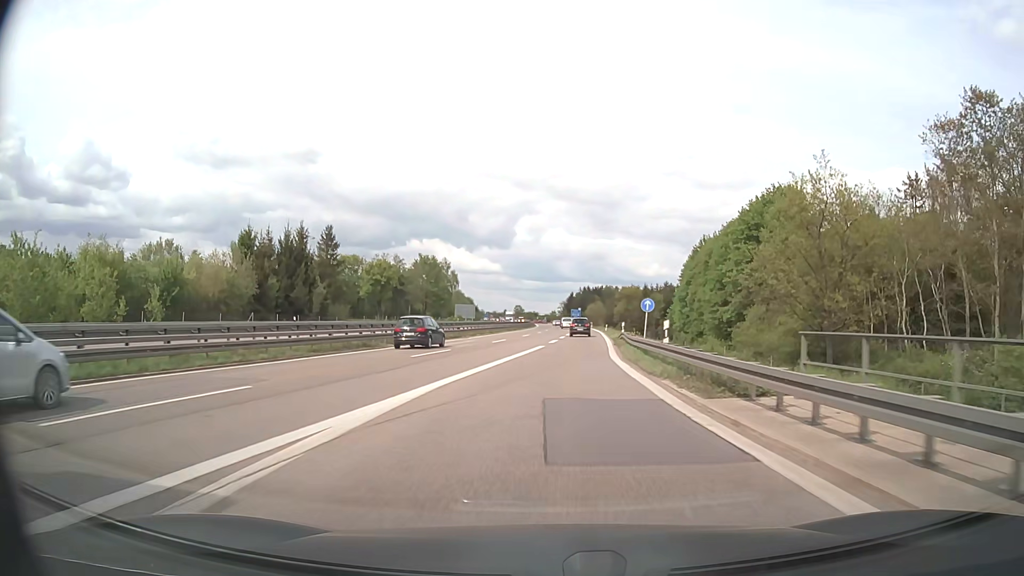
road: motorway_link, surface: asphalt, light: Day
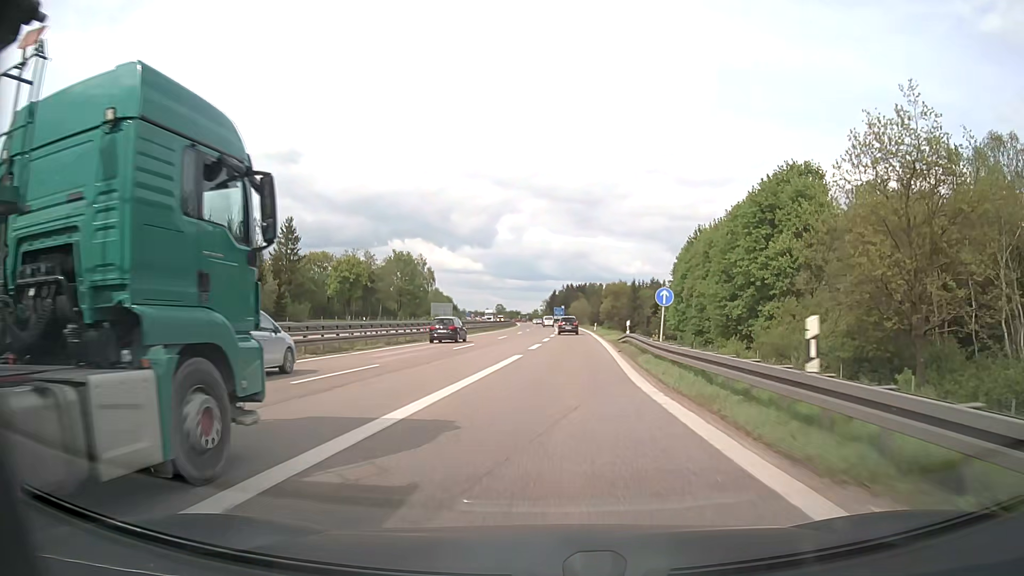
(+0.1, +10.7) m; +1°
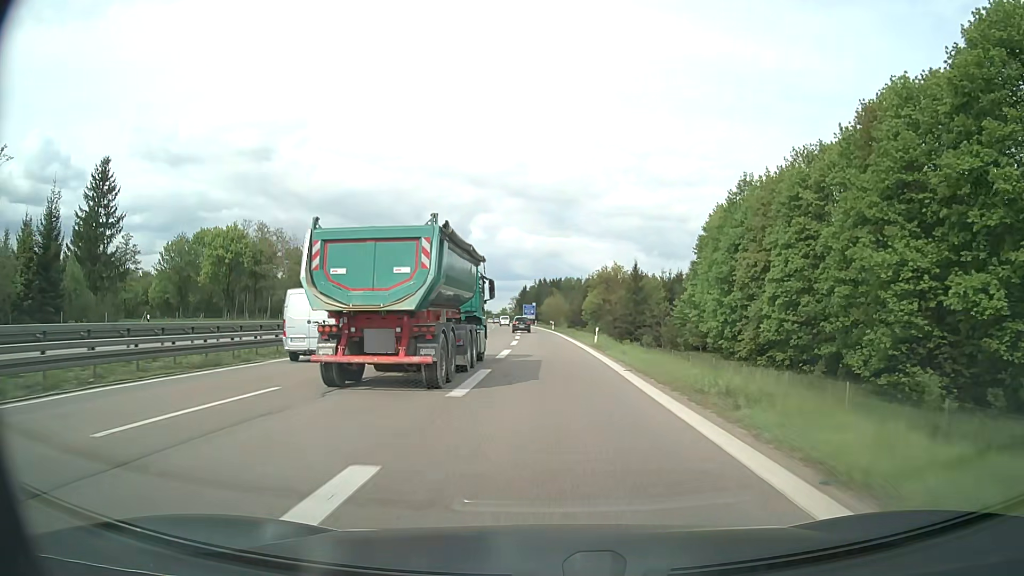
(+1.6, +43.1) m; +3°
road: motorway
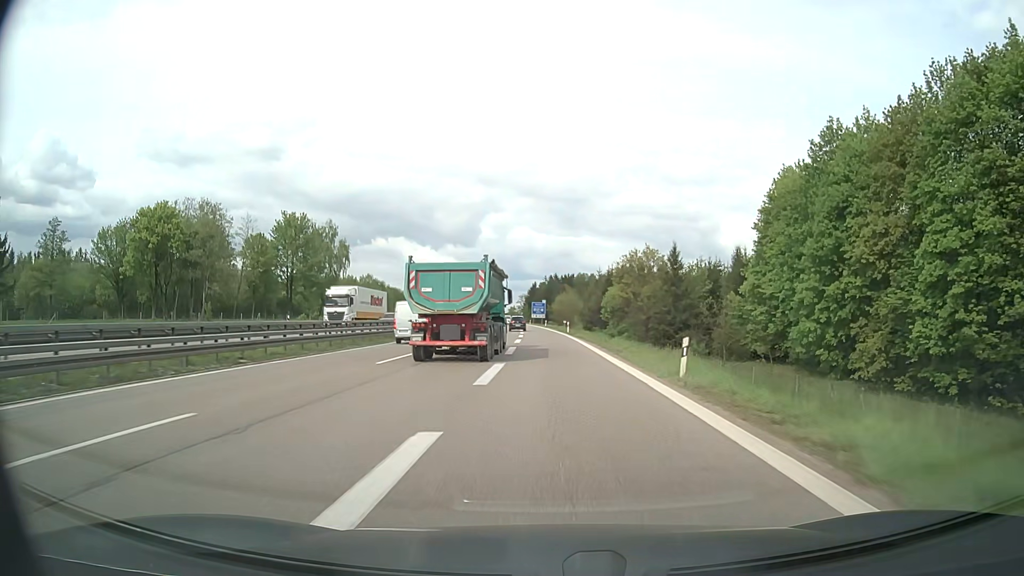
(-0.2, +22.1) m; -1°
(0, +10) (0, +20) (0, +30) (0, +40) (0, +50) (0, +60) (-1, +70) (-1, +80) (-2, +90) (-2, +100) m
